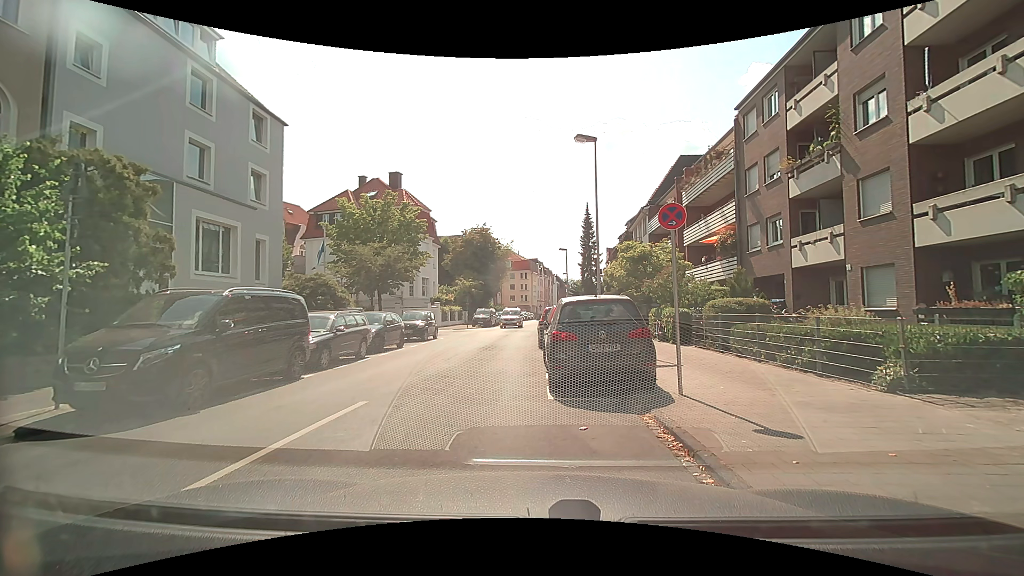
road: residential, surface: asphalt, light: Day
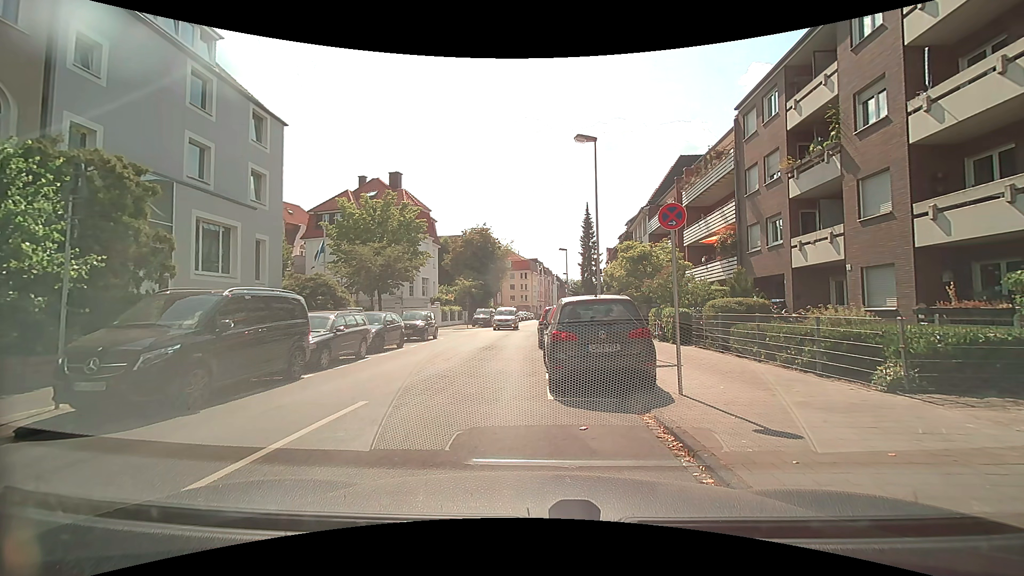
(0.0, 0.0) m; 0°
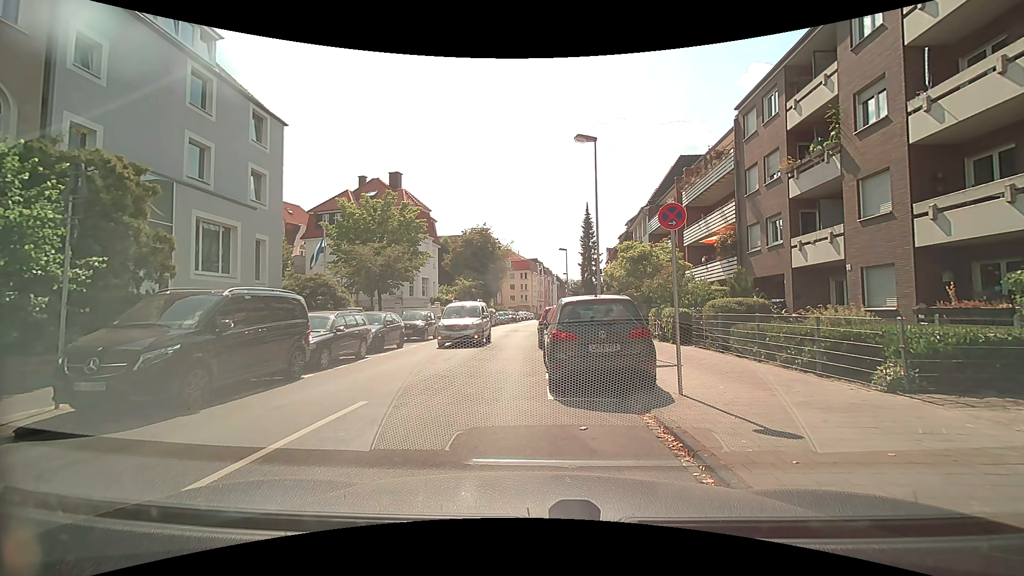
(0.0, 0.0) m; 0°
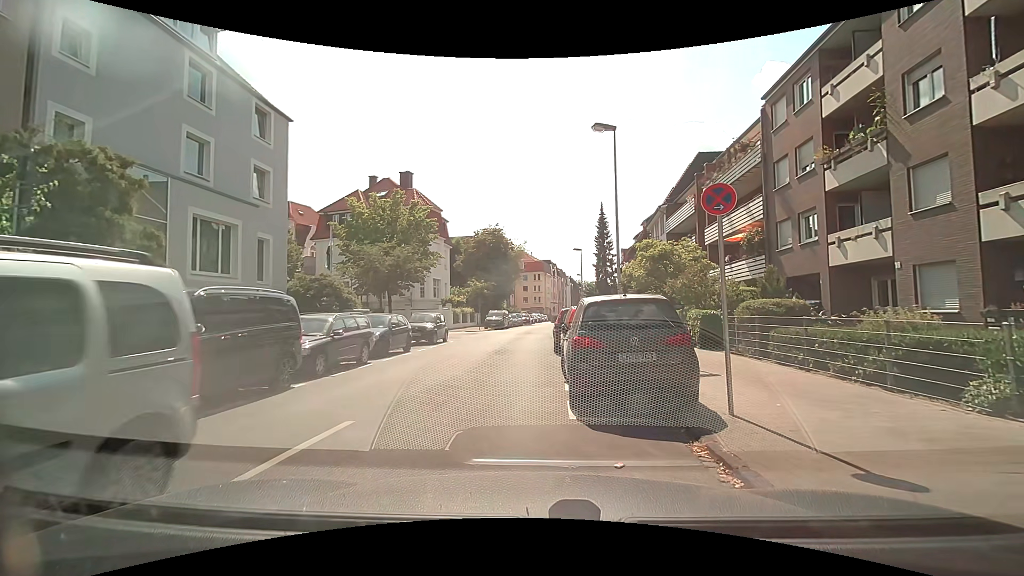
(0.0, +1.3) m; -3°
